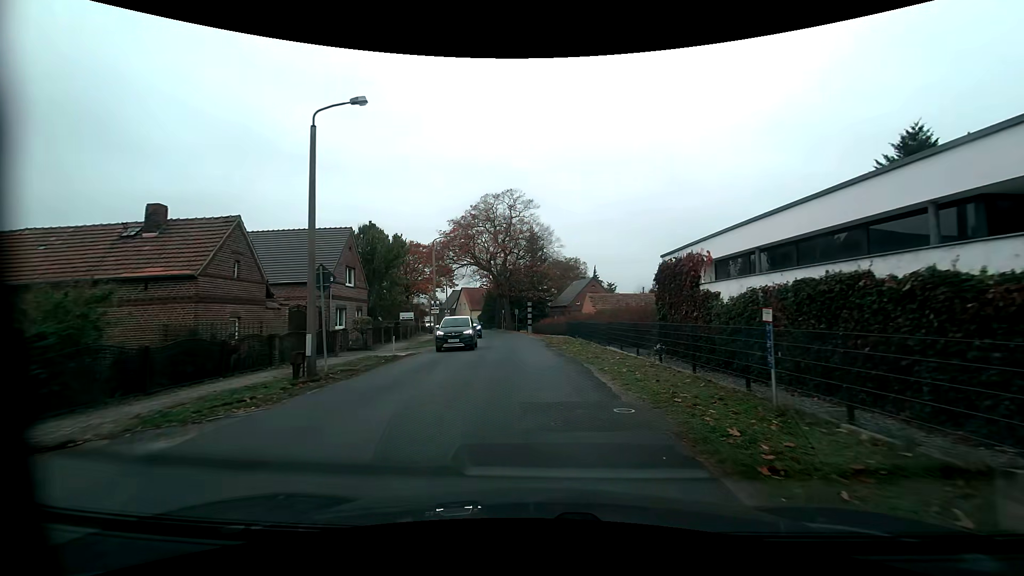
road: tertiary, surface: asphalt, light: Day
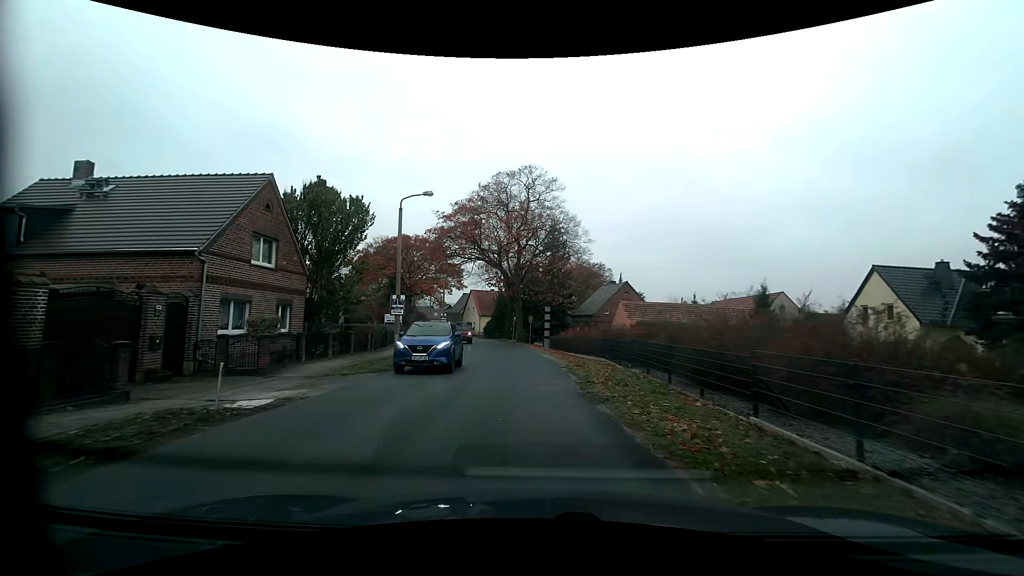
(-0.2, +12.8) m; -2°
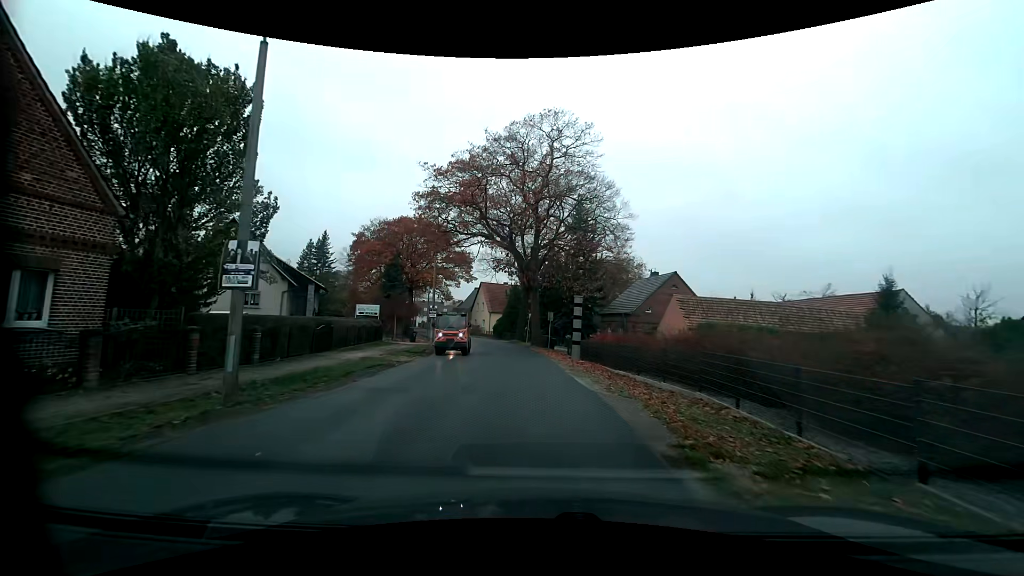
(-0.3, +12.8) m; -2°
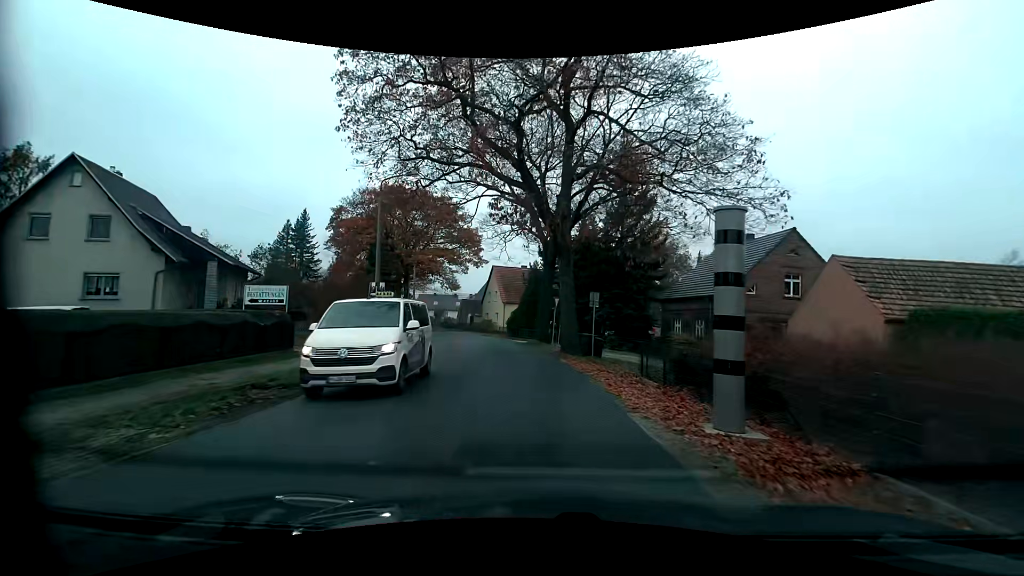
(-0.4, +17.2) m; -3°
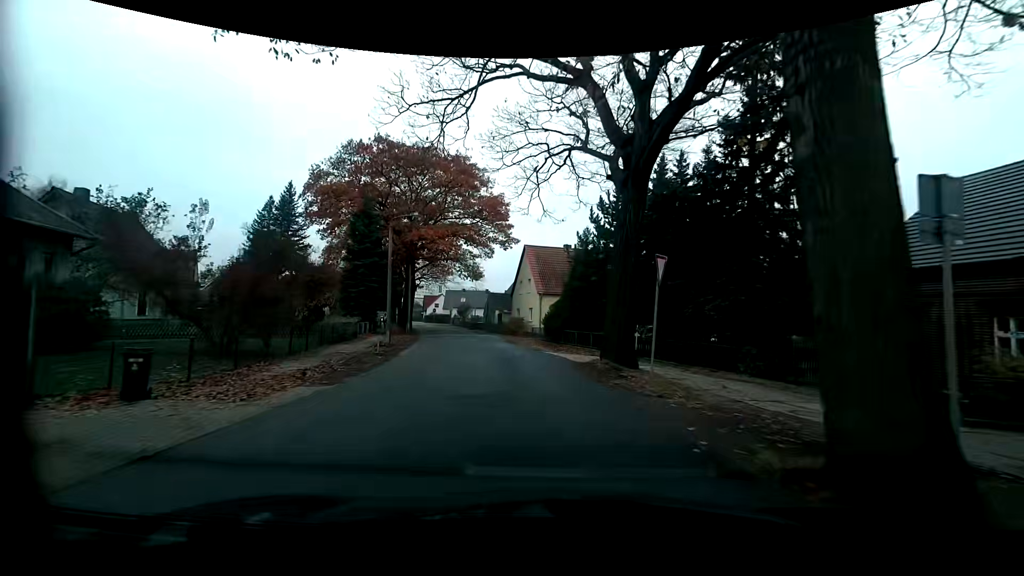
(-0.6, +17.3) m; -4°
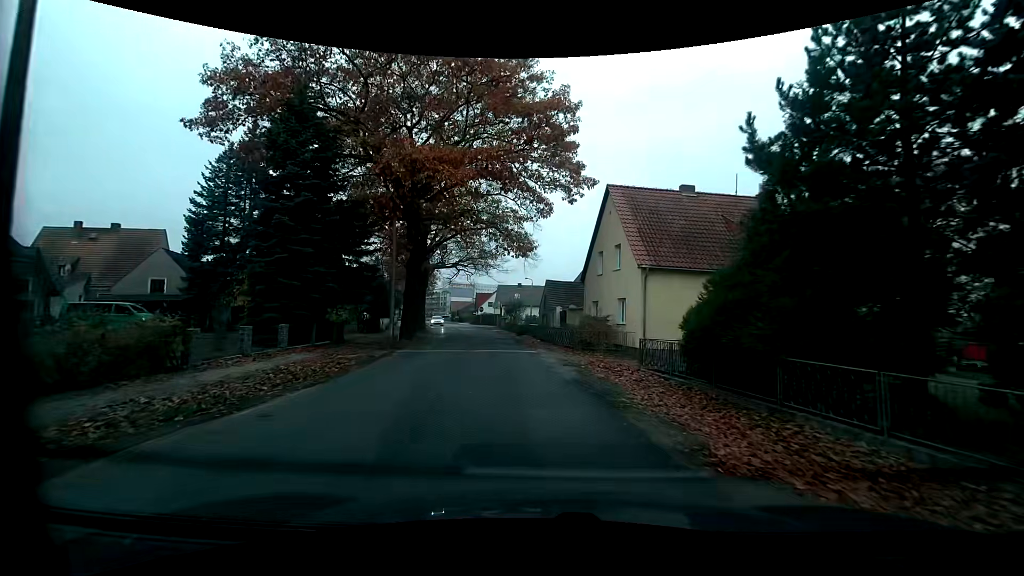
(-1.4, +21.9) m; -7°
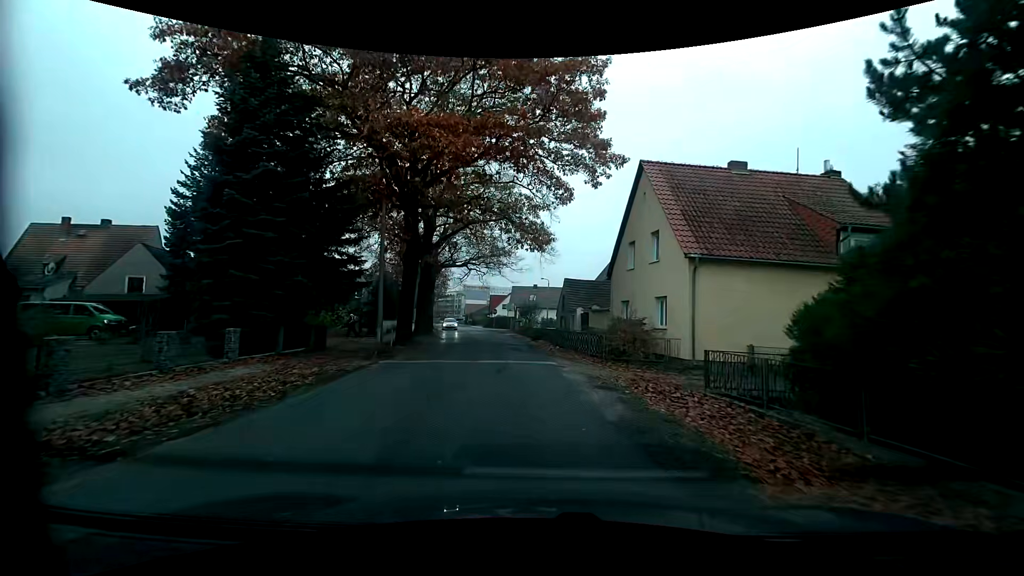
(-0.1, +4.4) m; -3°
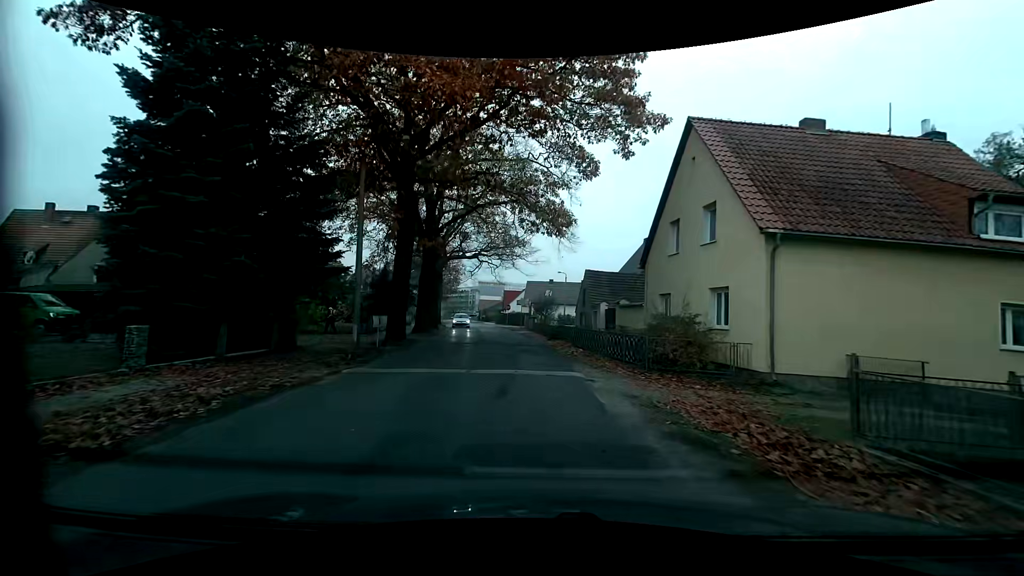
(-0.1, +4.4) m; -1°
(0, +10) (-1, +20) (-2, +30) (-3, +40) (-5, +50) (-7, +60) (-9, +69) (-11, +79) (-13, +89) (-15, +99) m
